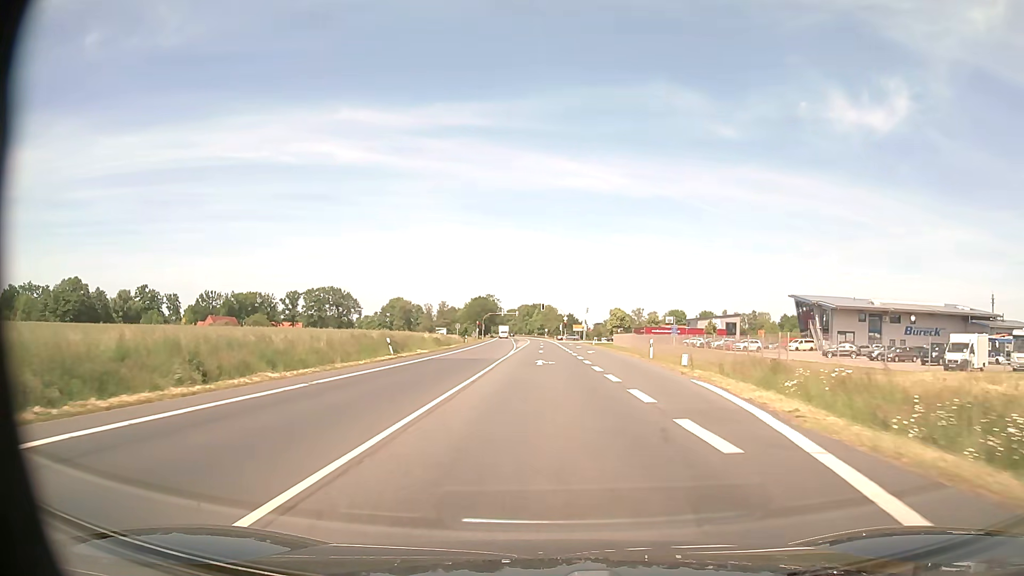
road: primary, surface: asphalt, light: Day
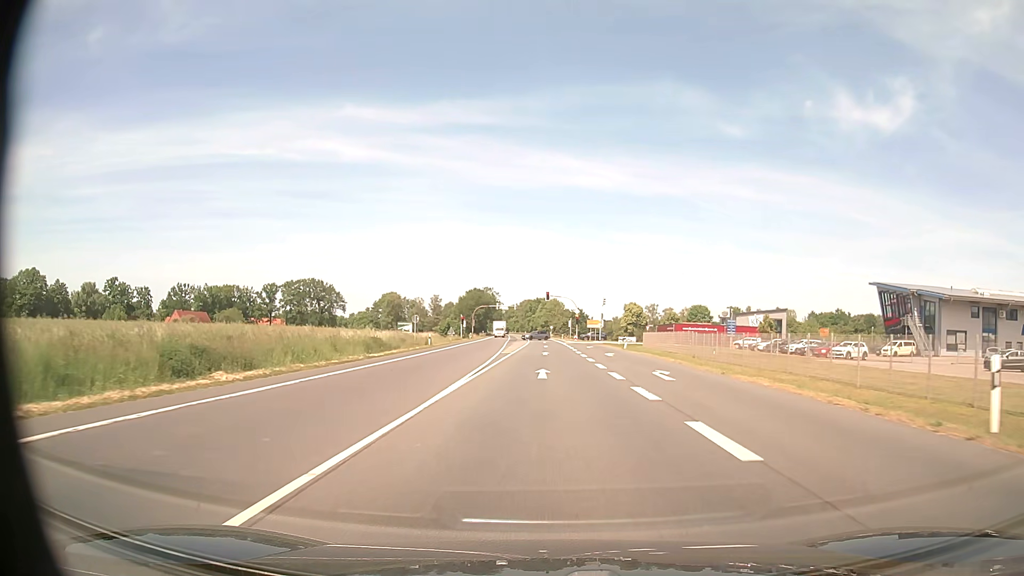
(-0.1, +30.7) m; 0°
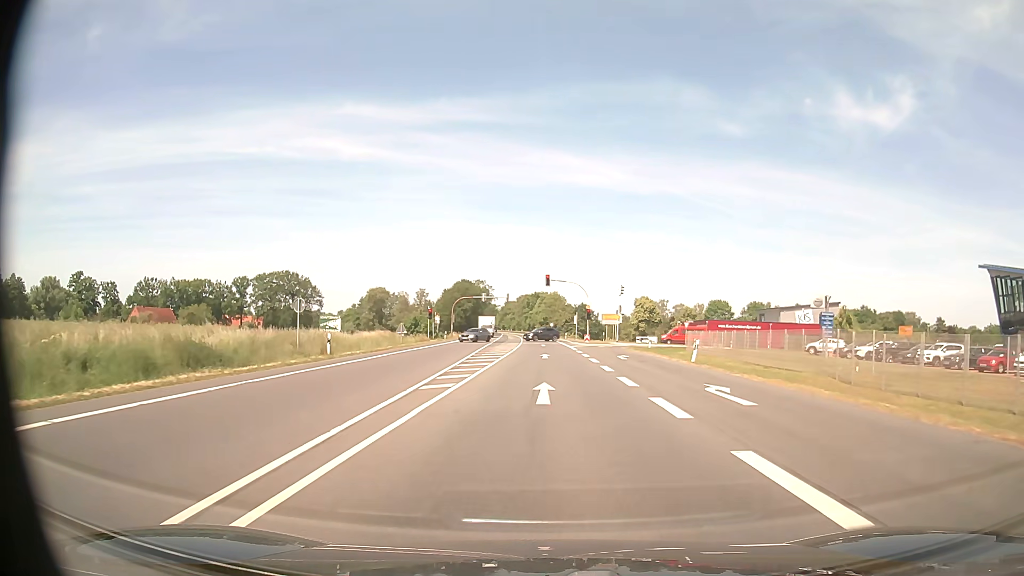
(0.0, +26.9) m; 0°
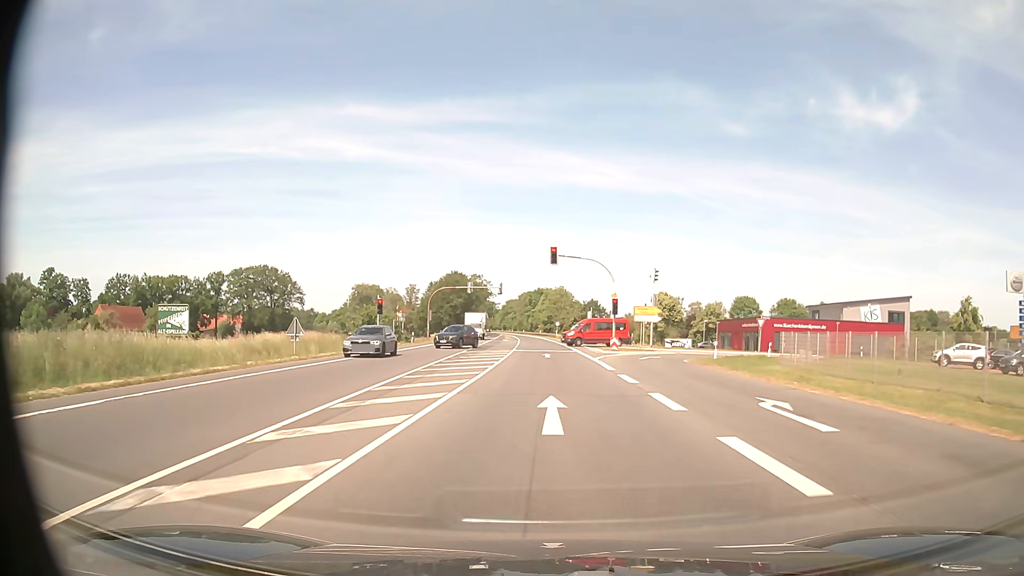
(-0.1, +23.2) m; 0°
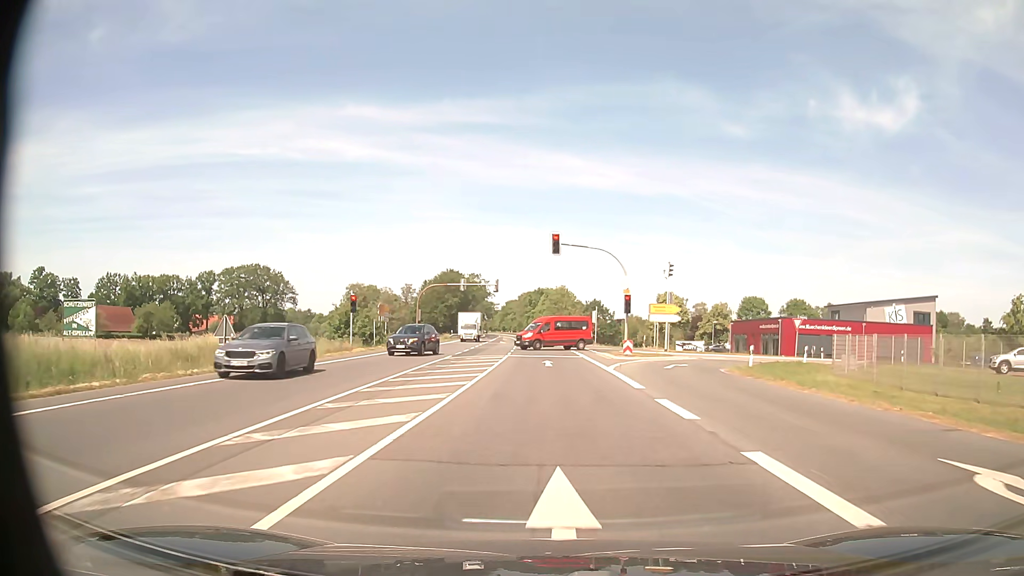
(0.0, +6.9) m; 0°
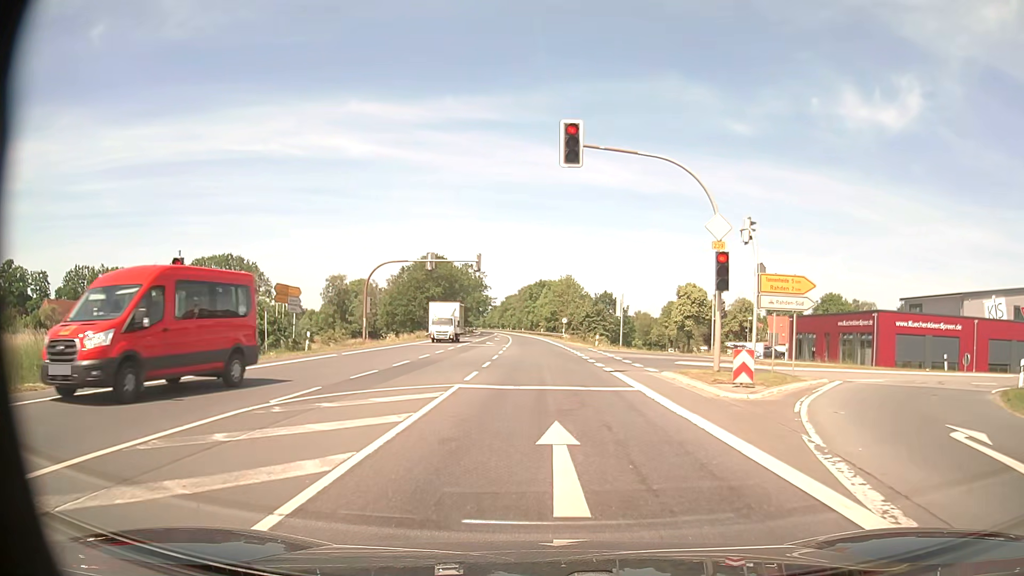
(-0.1, +20.7) m; 0°
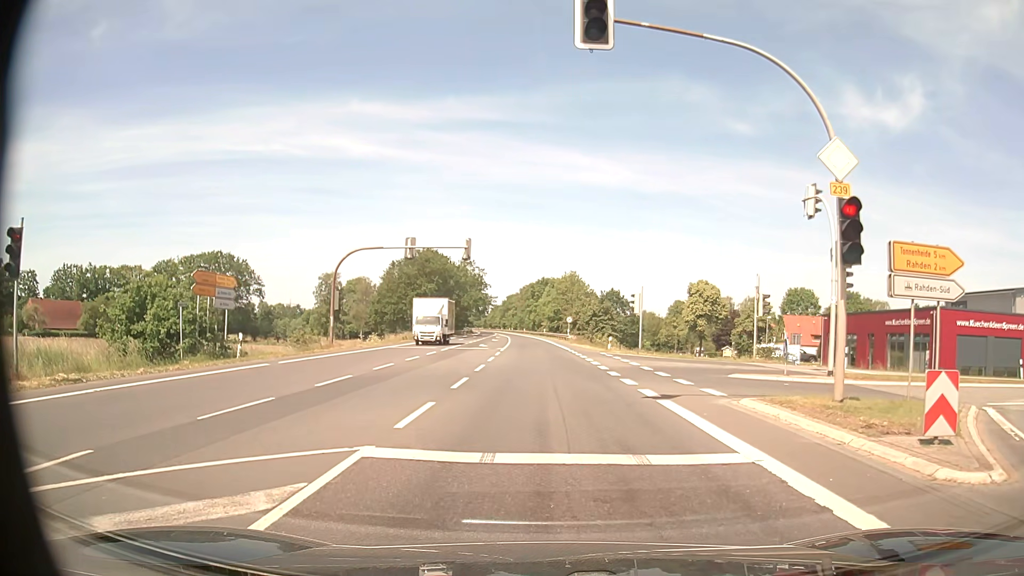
(0.0, +7.9) m; 0°
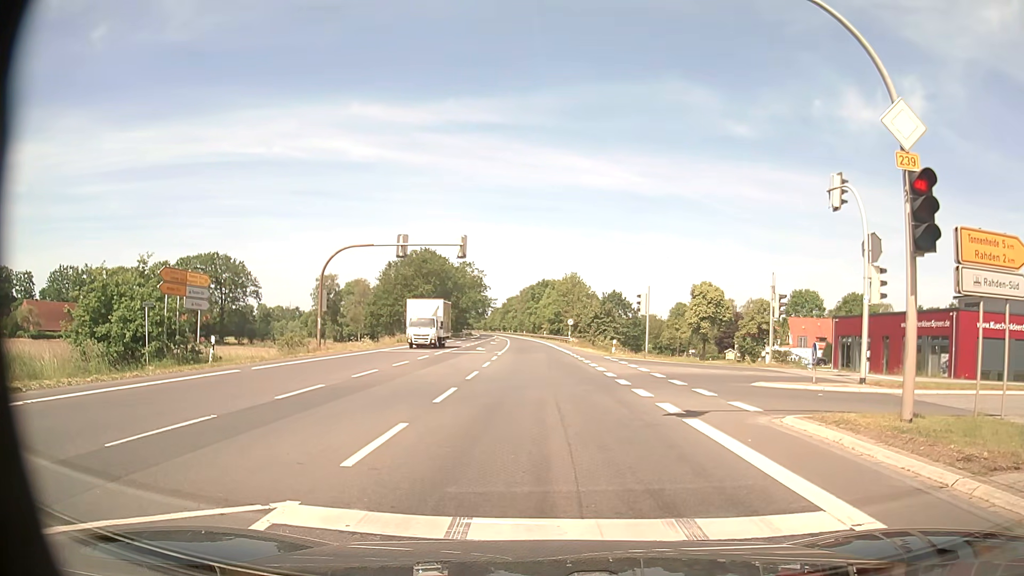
(0.0, +2.2) m; 0°
(0, +10) (0, +20) (0, +30) (0, +40) (-1, +50) (-1, +60) (-2, +70) (-3, +80) (-3, +90) (-4, +100) m
